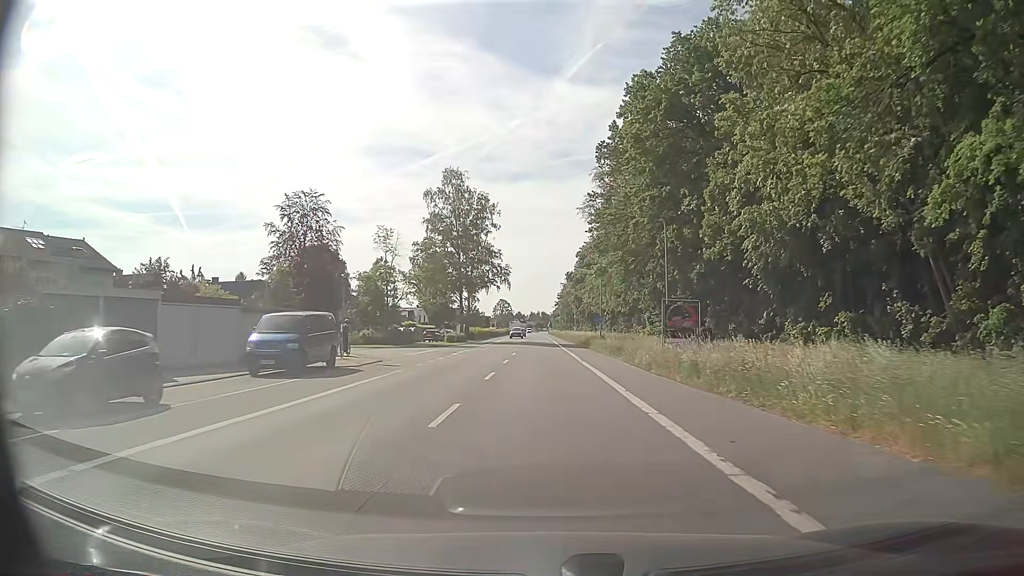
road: primary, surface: asphalt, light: Day
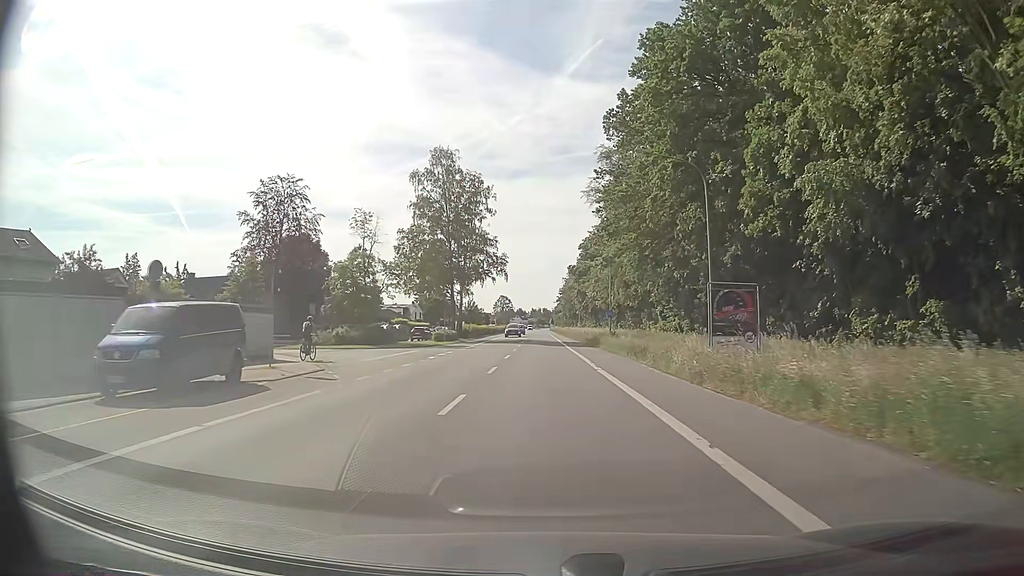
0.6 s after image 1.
(0.0, +8.2) m; 0°
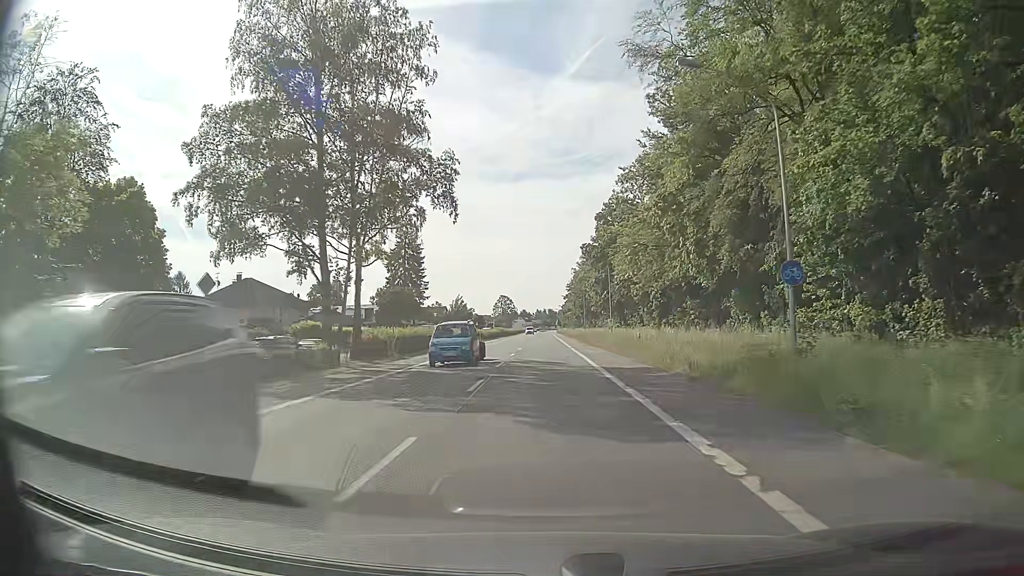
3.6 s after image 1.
(-0.1, +41.2) m; -1°
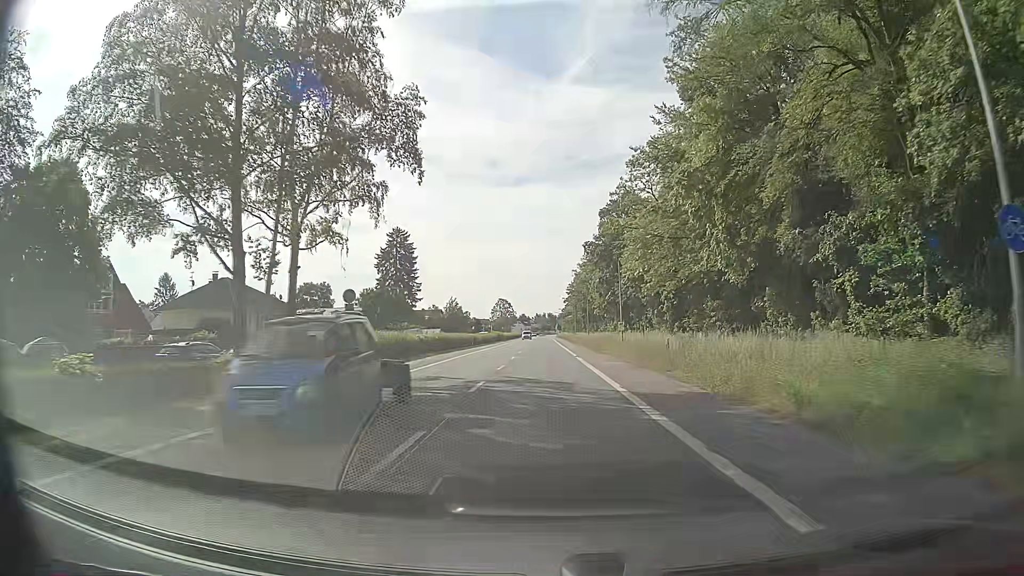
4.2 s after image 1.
(0.0, +8.3) m; 0°
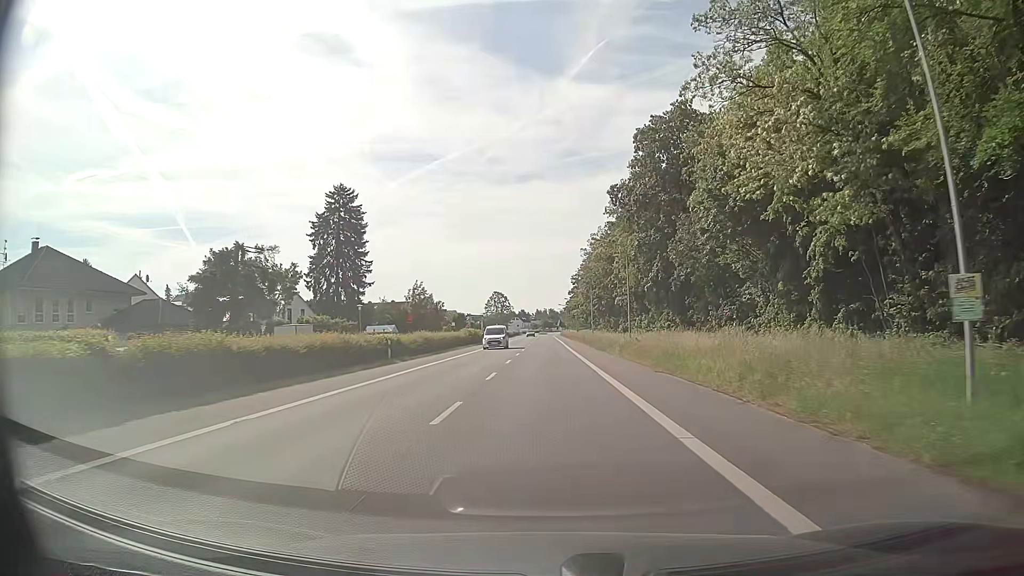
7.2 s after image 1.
(-0.1, +41.5) m; 0°
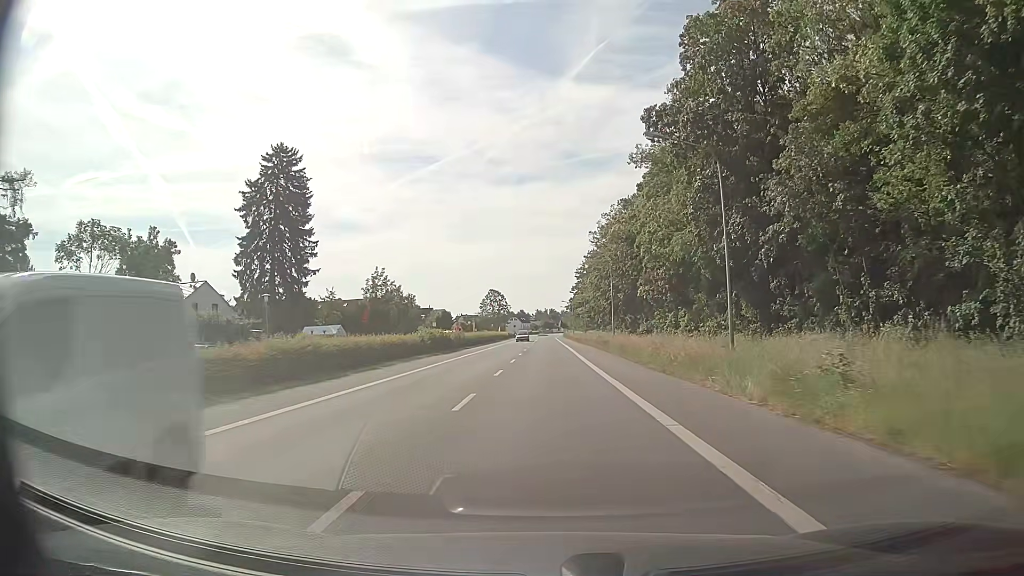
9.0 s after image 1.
(0.0, +24.9) m; 0°
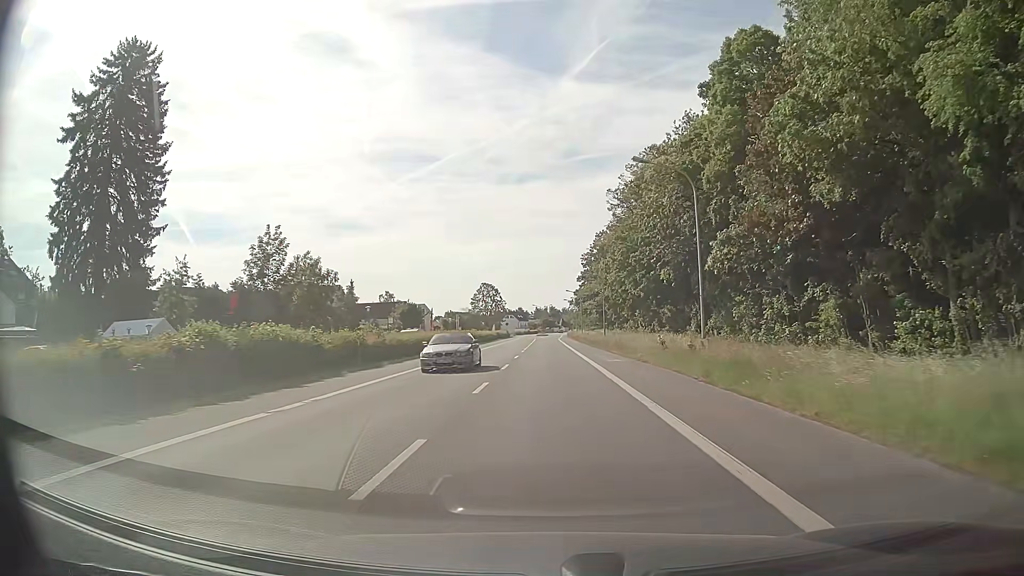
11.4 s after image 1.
(0.0, +33.3) m; 0°
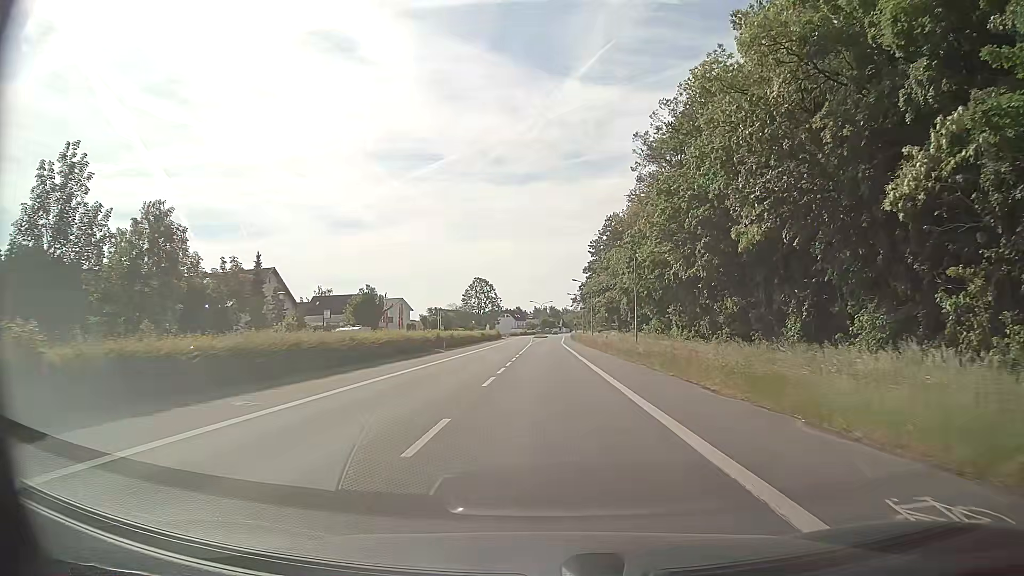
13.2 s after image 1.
(0.0, +25.0) m; 0°
(0, +10) (0, +20) (0, +30) (0, +40) (0, +50) (0, +60) (0, +70) (0, +80) (0, +90) (+1, +100) m
